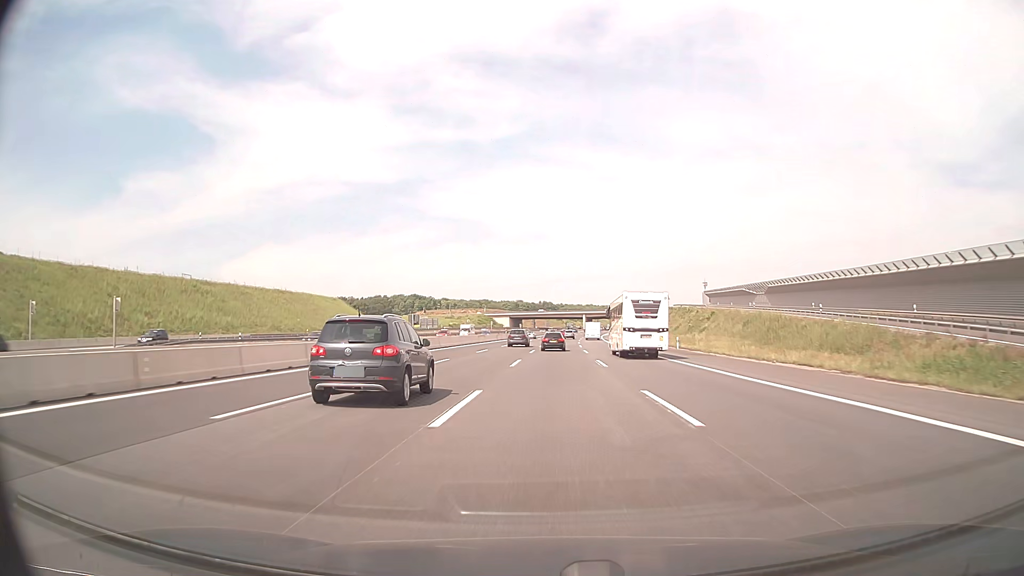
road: motorway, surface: asphalt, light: Day
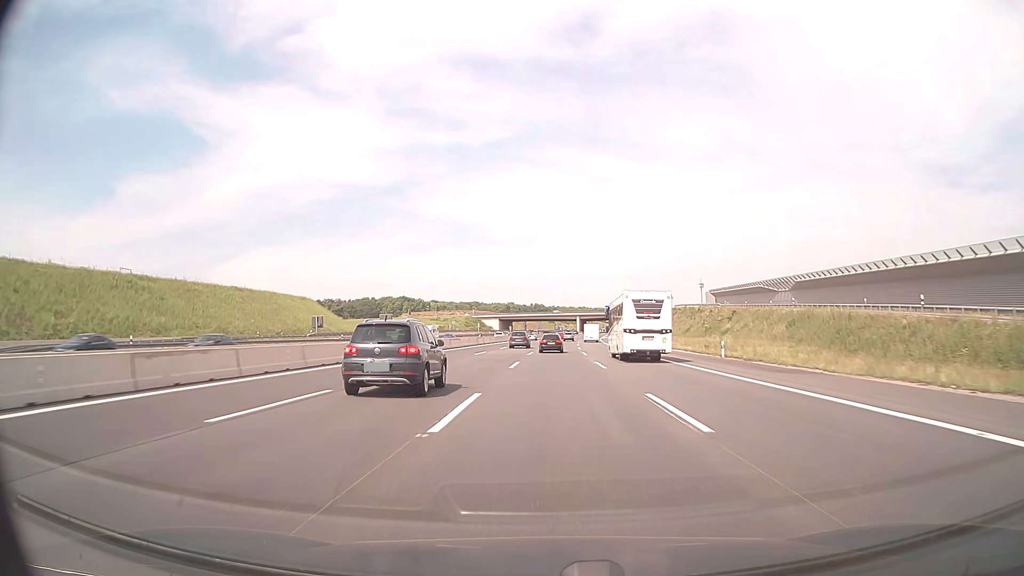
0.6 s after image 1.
(+0.1, +18.1) m; +1°
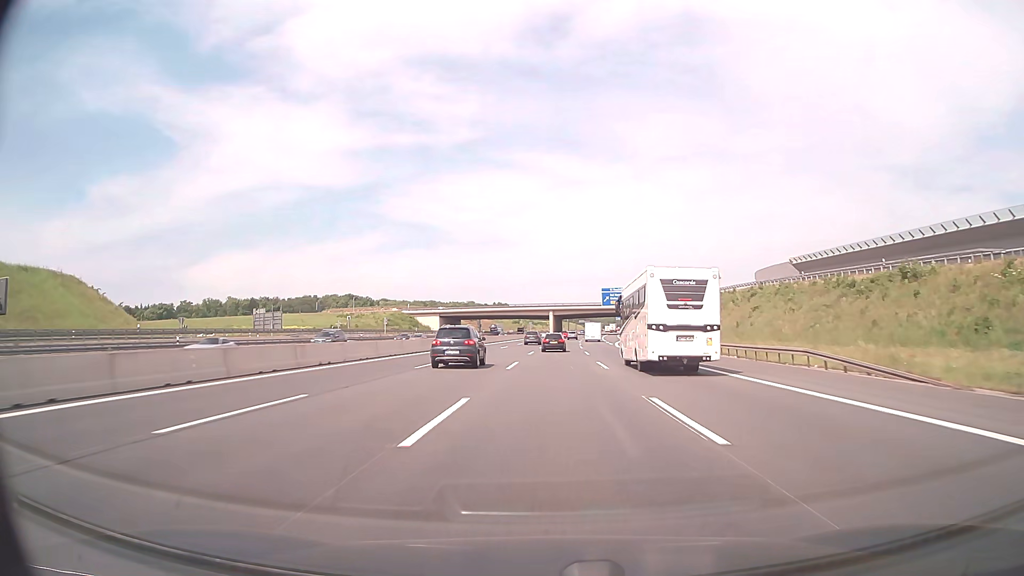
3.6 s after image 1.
(+2.6, +90.6) m; +3°
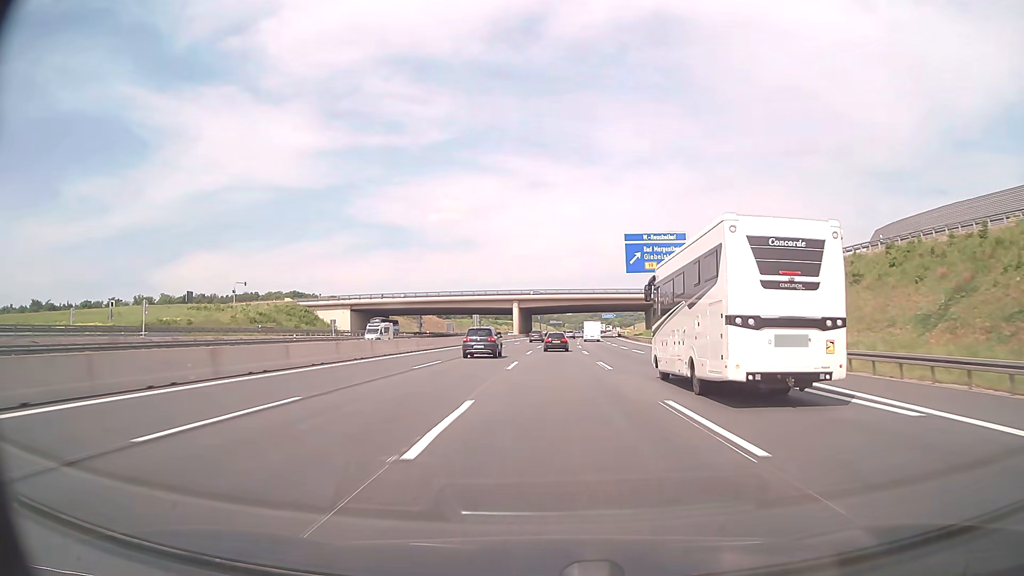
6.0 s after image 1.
(+1.5, +72.9) m; +3°
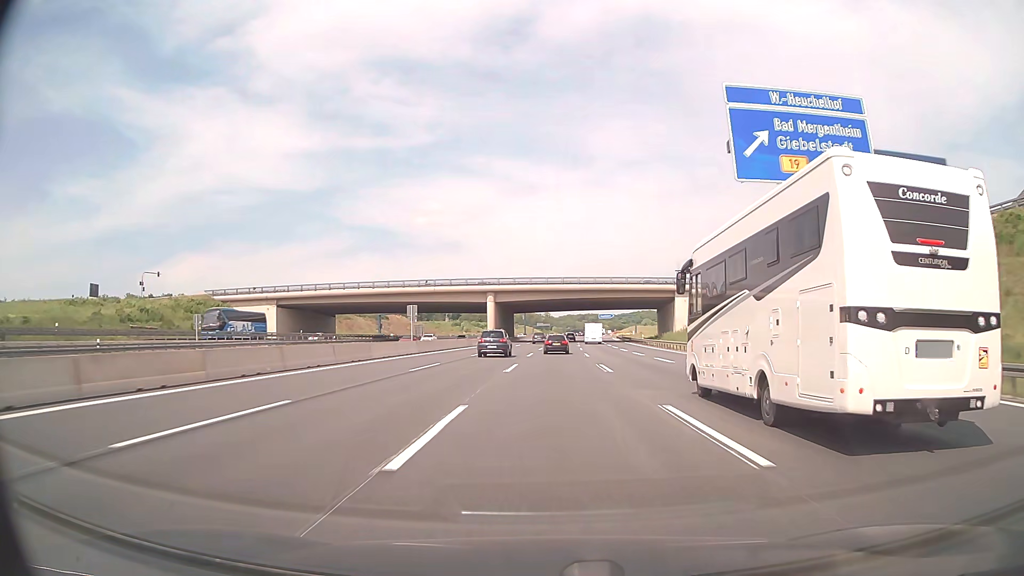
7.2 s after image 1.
(+0.3, +36.3) m; +1°
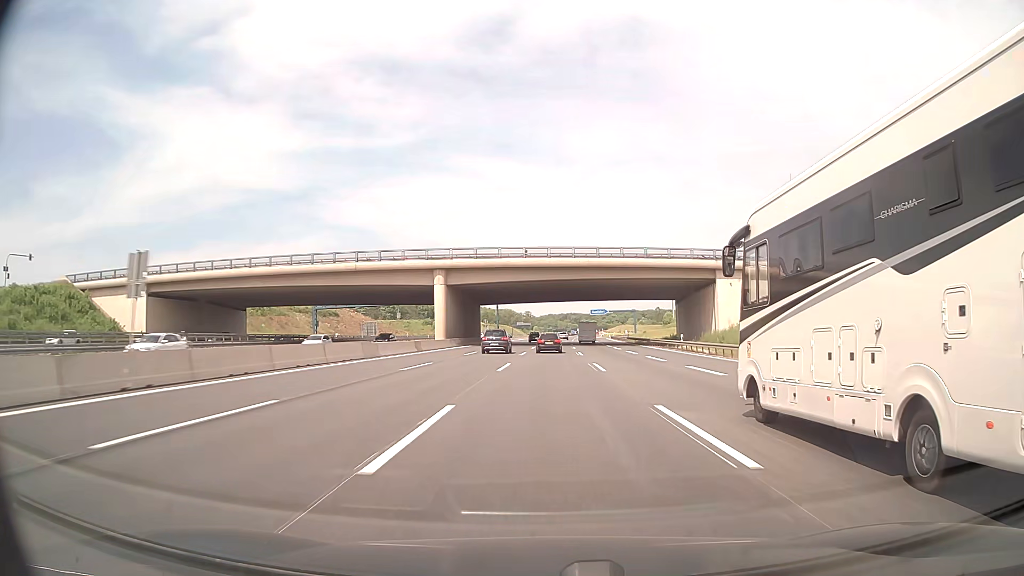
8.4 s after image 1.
(+0.5, +36.3) m; +2°
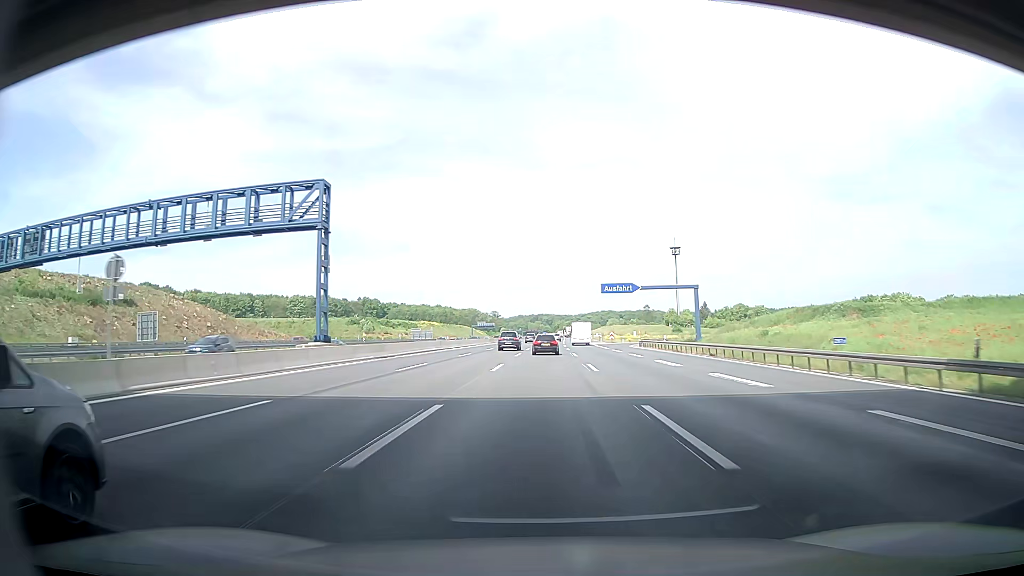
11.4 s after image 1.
(+2.0, +89.6) m; +4°
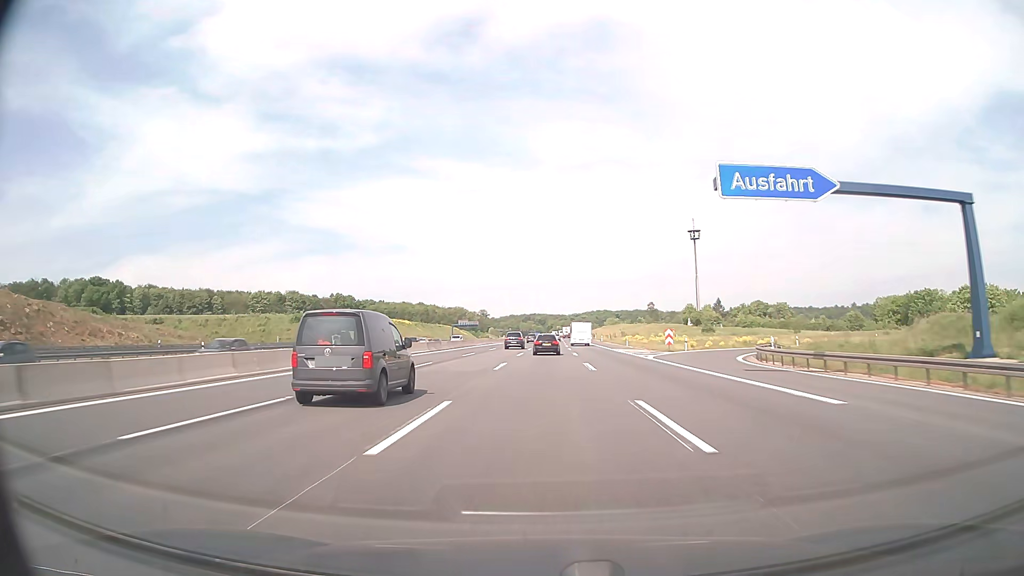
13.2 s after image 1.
(-0.6, +53.1) m; 0°
(0, +10) (0, +20) (0, +30) (0, +40) (0, +50) (0, +60) (+1, +70) (+1, +80) (+1, +90) (+1, +100) m
